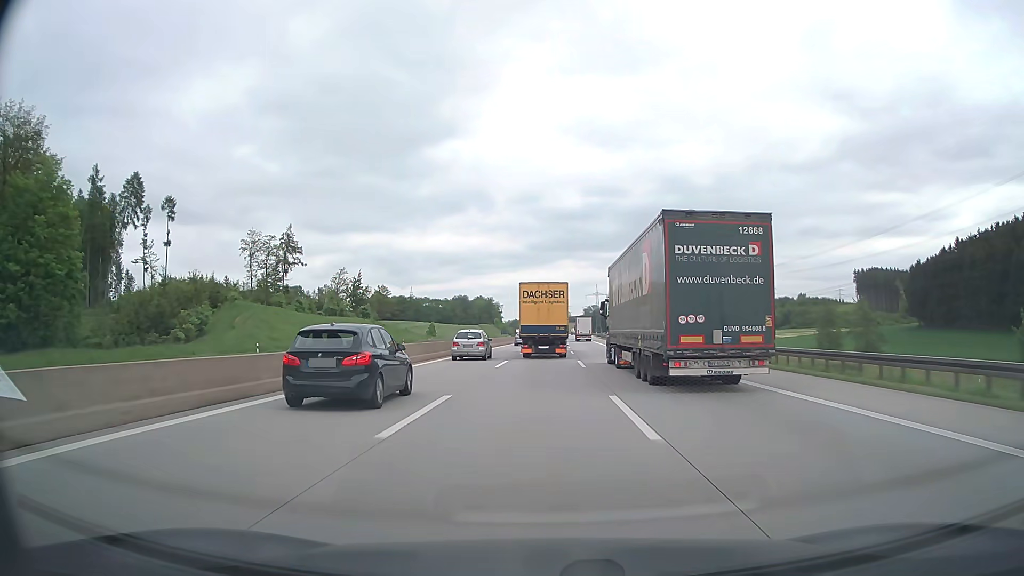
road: motorway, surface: asphalt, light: Day
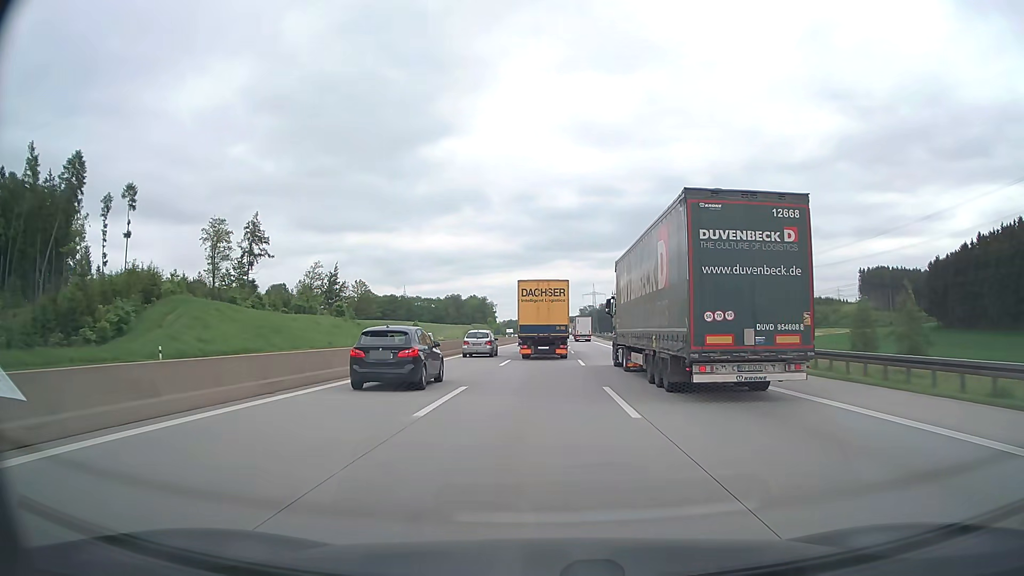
(+0.1, +16.3) m; 0°
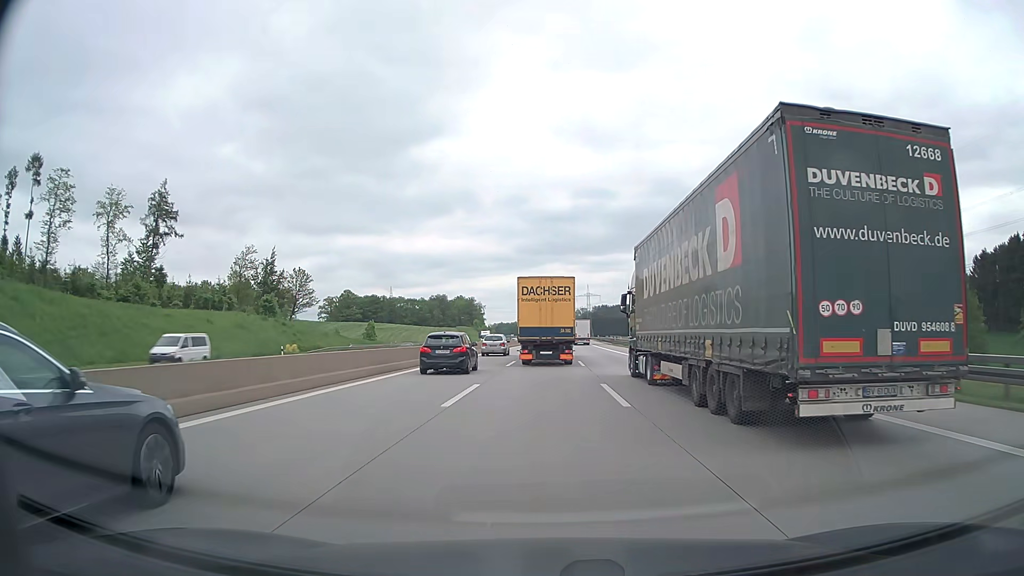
(+0.3, +33.4) m; +1°
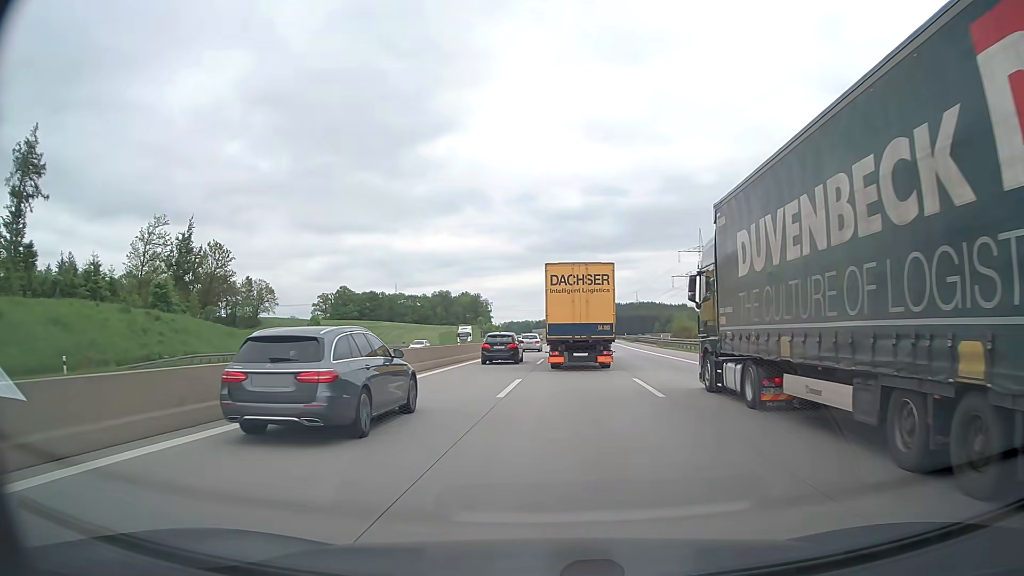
(-0.1, +34.8) m; -1°
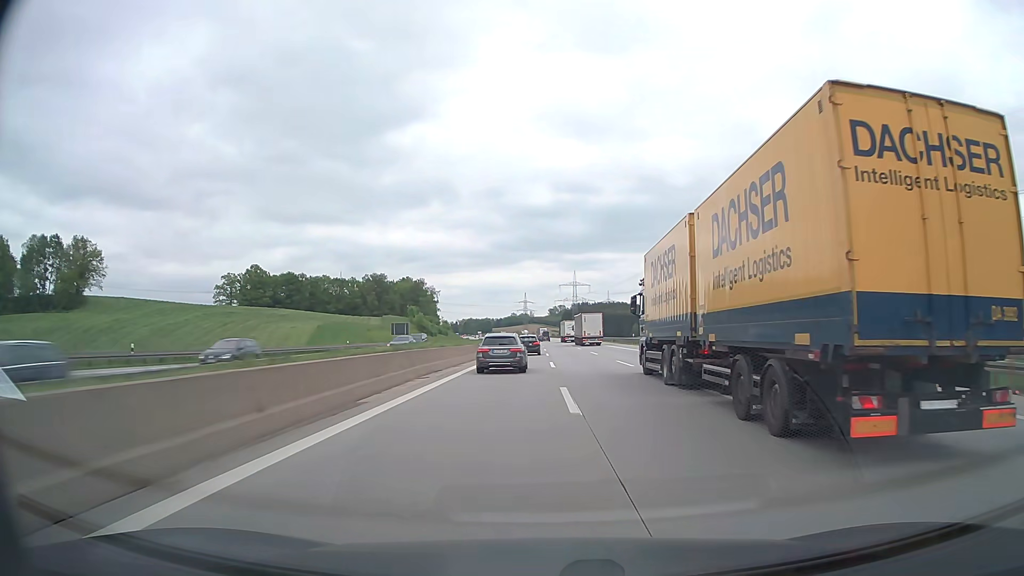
(+1.1, +93.3) m; +3°
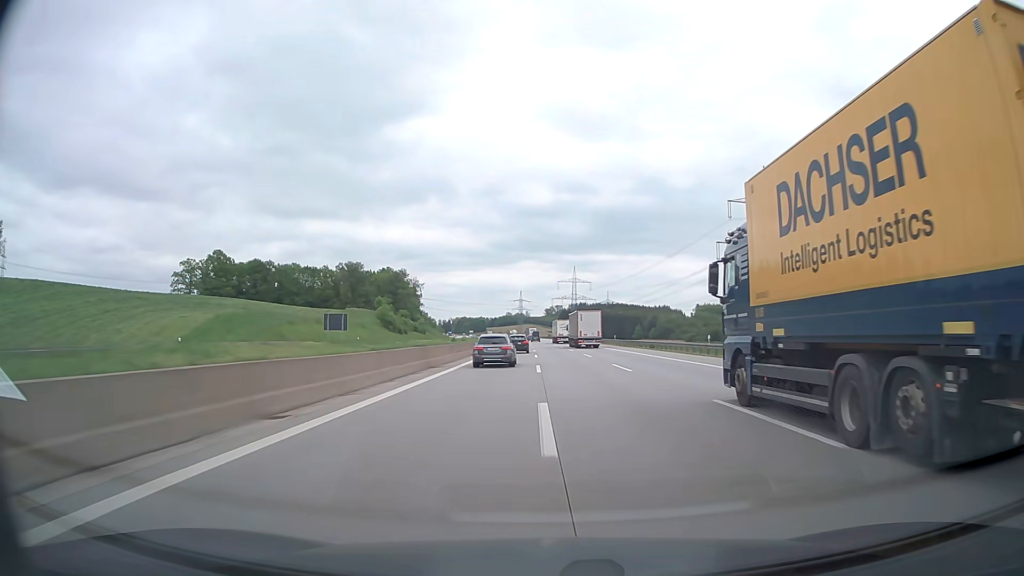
(+0.4, +40.8) m; +1°
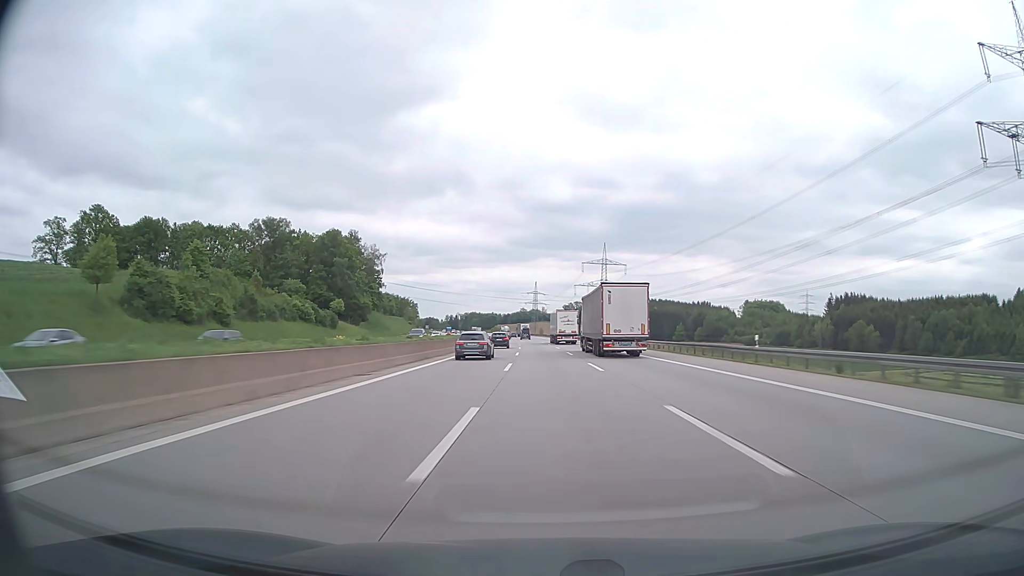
(-0.8, +109.6) m; -1°
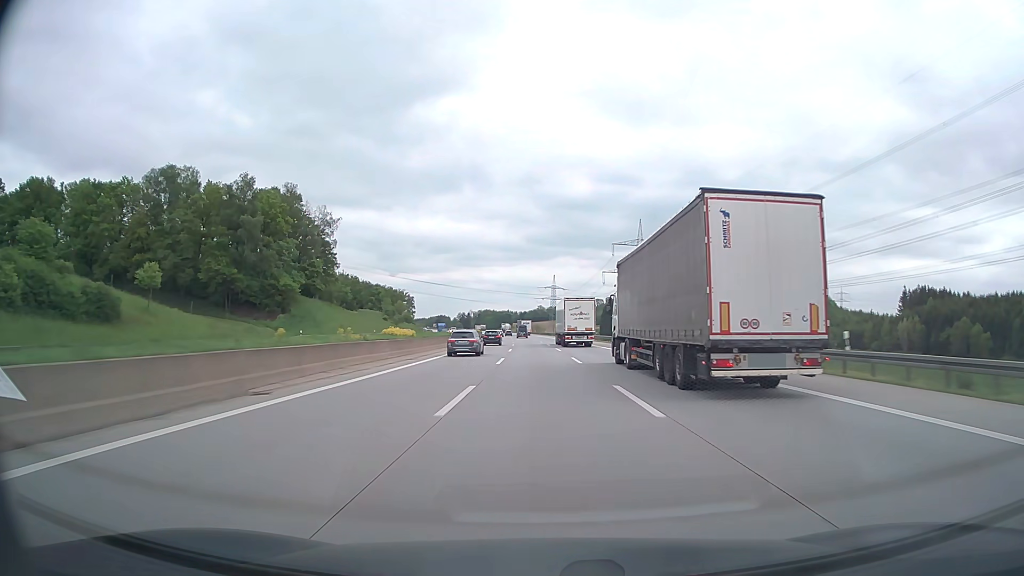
(-0.7, +67.9) m; -1°
(0, +10) (0, +20) (0, +30) (0, +40) (-1, +50) (-1, +60) (-1, +70) (-2, +80) (-2, +90) (-3, +100) m
